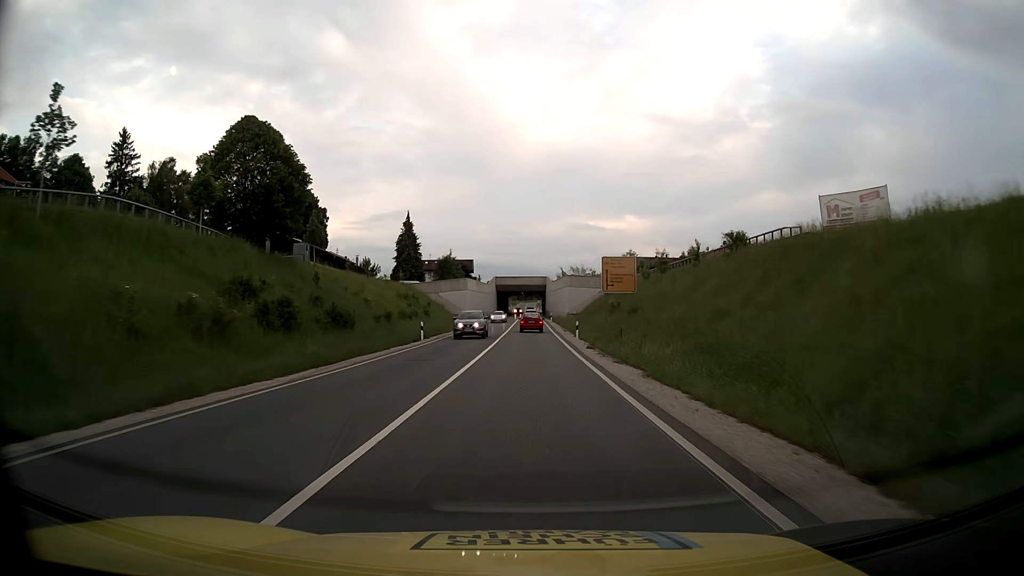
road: primary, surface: asphalt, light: Day
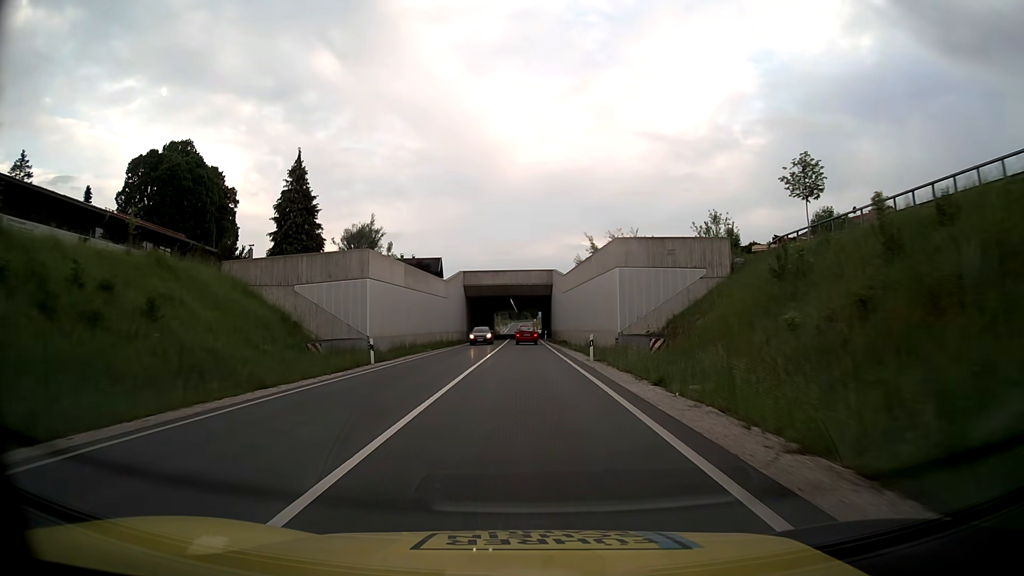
(+0.3, +56.8) m; 0°
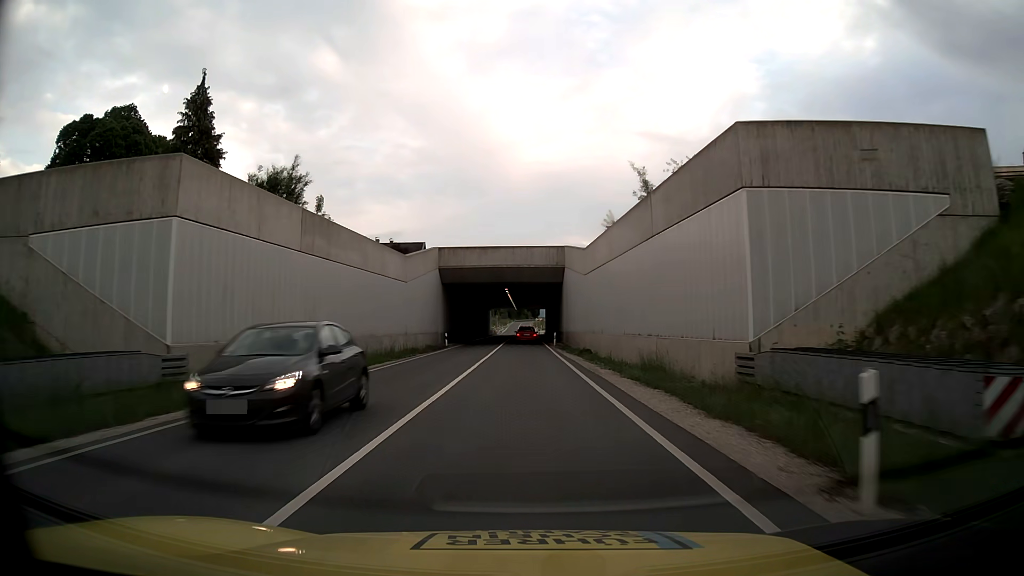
(+0.1, +22.2) m; 0°
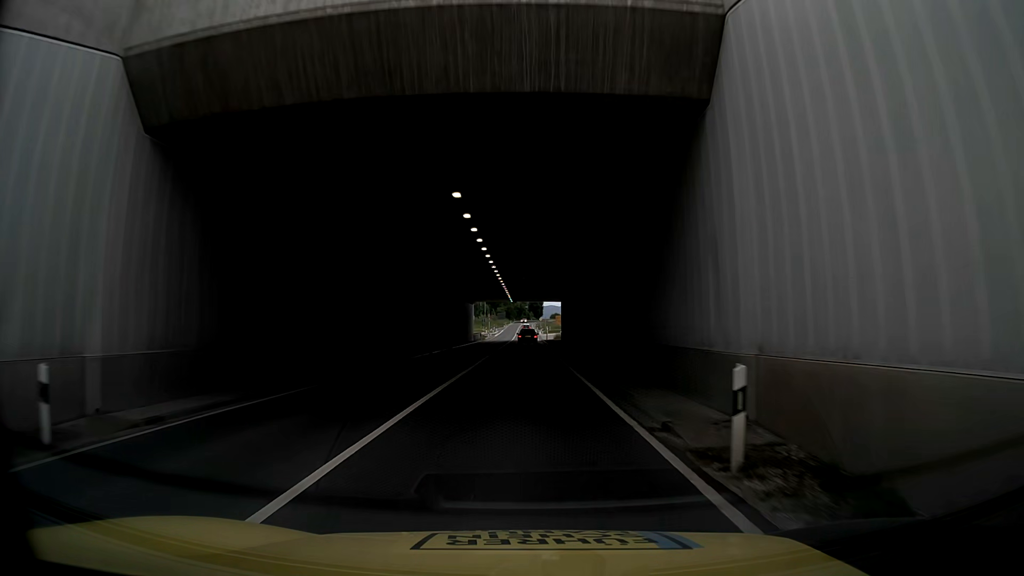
(-0.4, +44.0) m; -1°
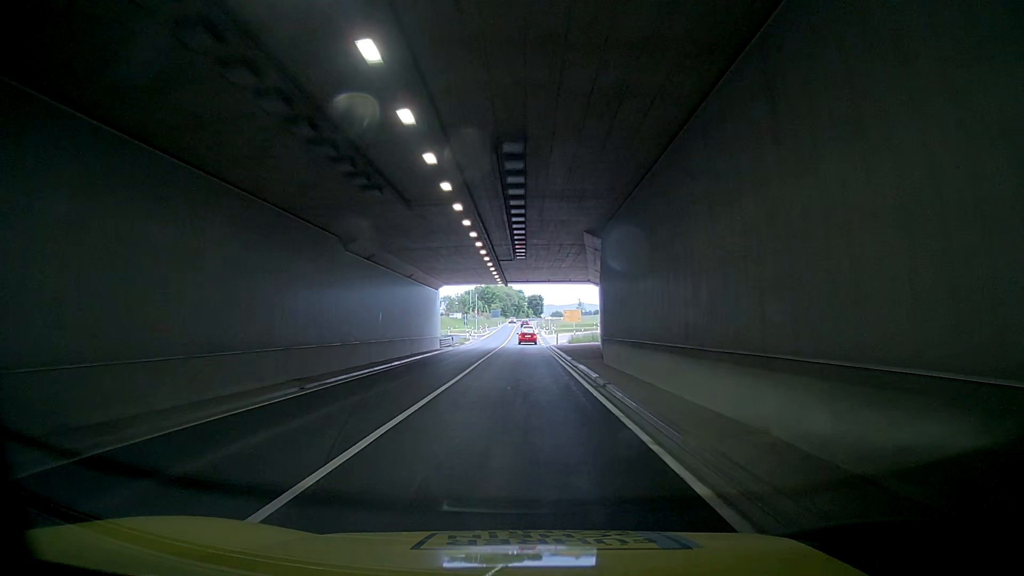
(+0.3, +32.8) m; -2°
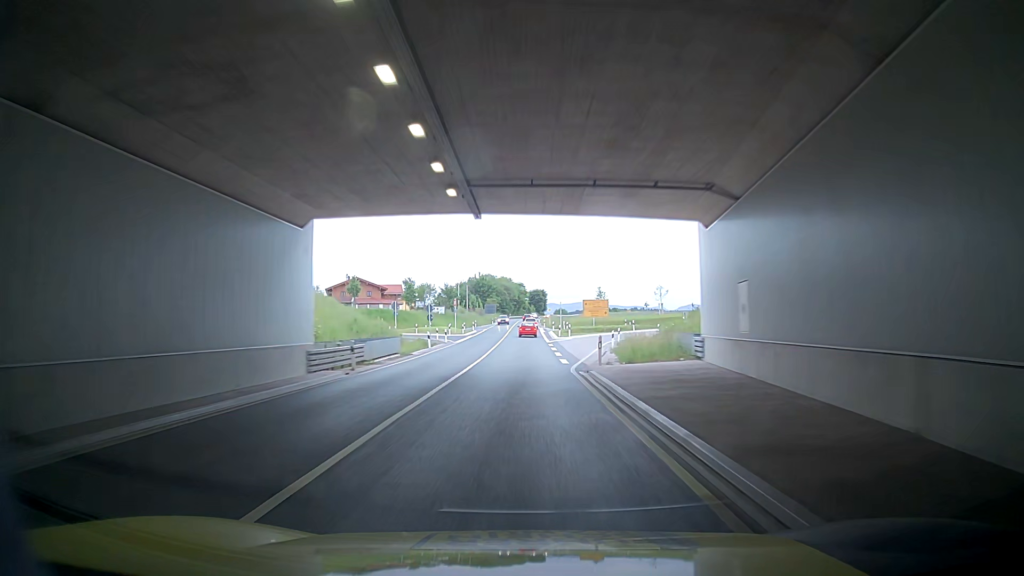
(+1.6, +32.8) m; +3°
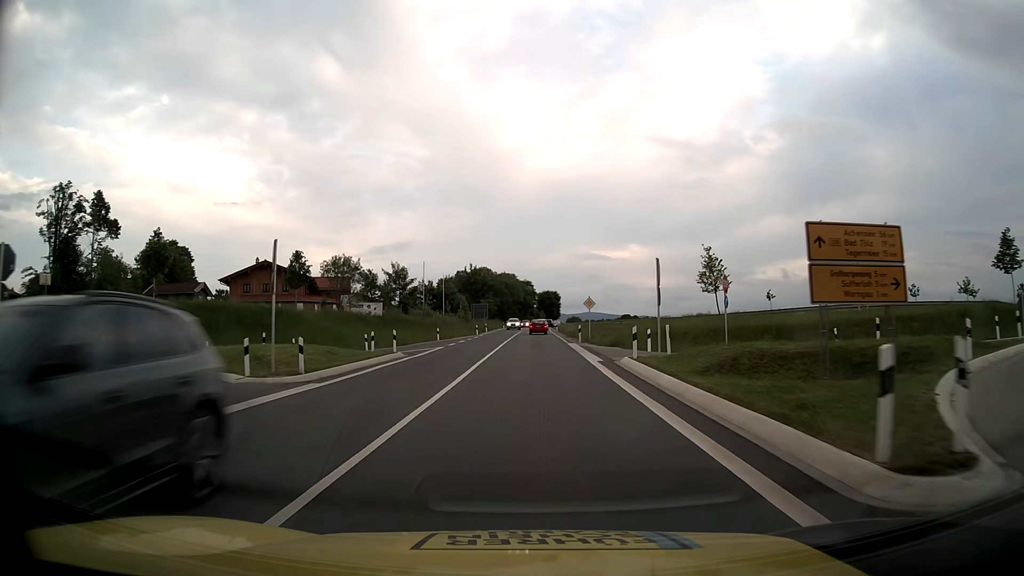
(-0.9, +54.6) m; -1°
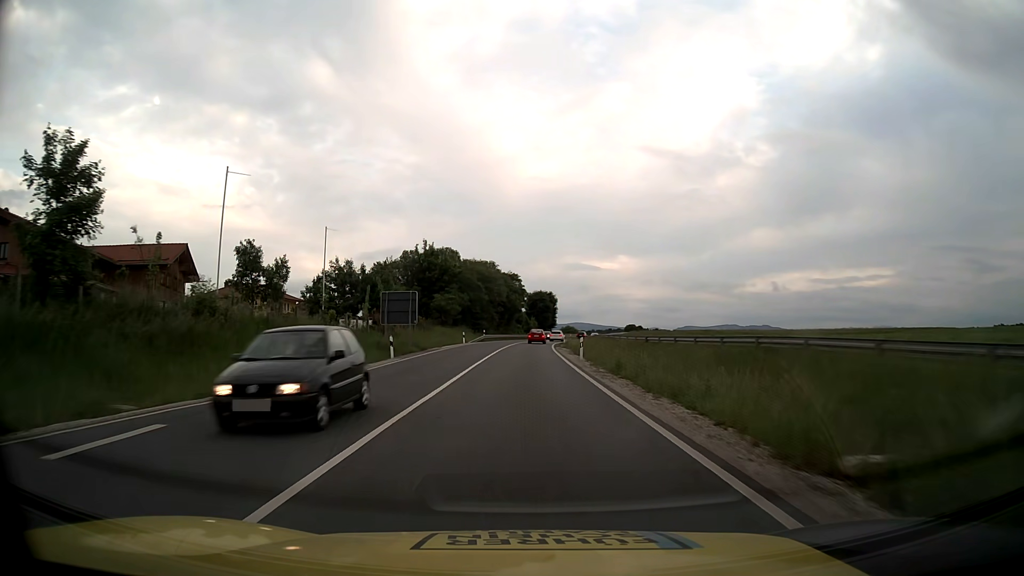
(+0.5, +54.2) m; +1°
(0, +10) (0, +20) (0, +30) (0, +40) (0, +50) (0, +60) (+1, +70) (+2, +80) (+3, +90) (+4, +100) m
